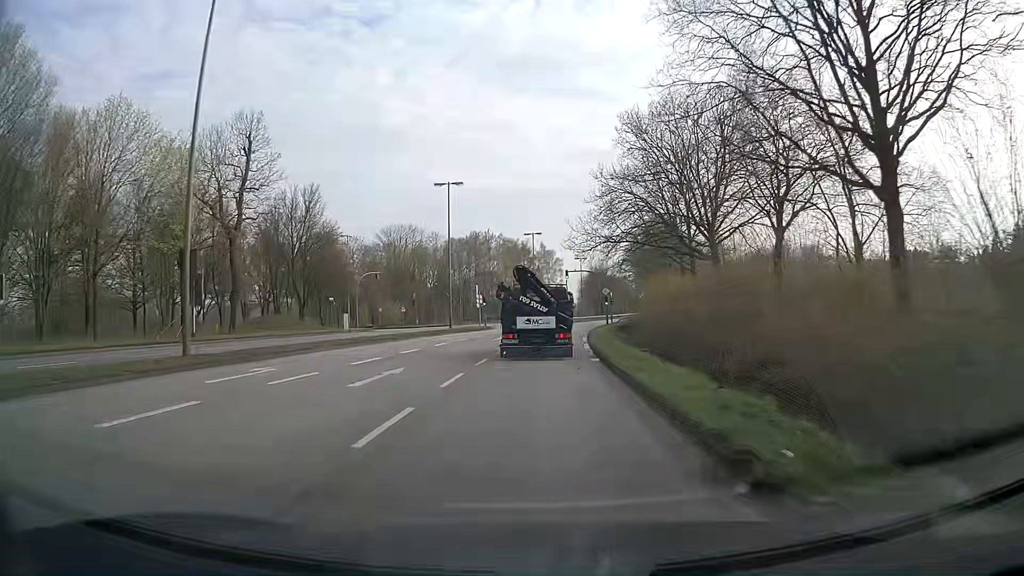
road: primary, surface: asphalt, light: Day
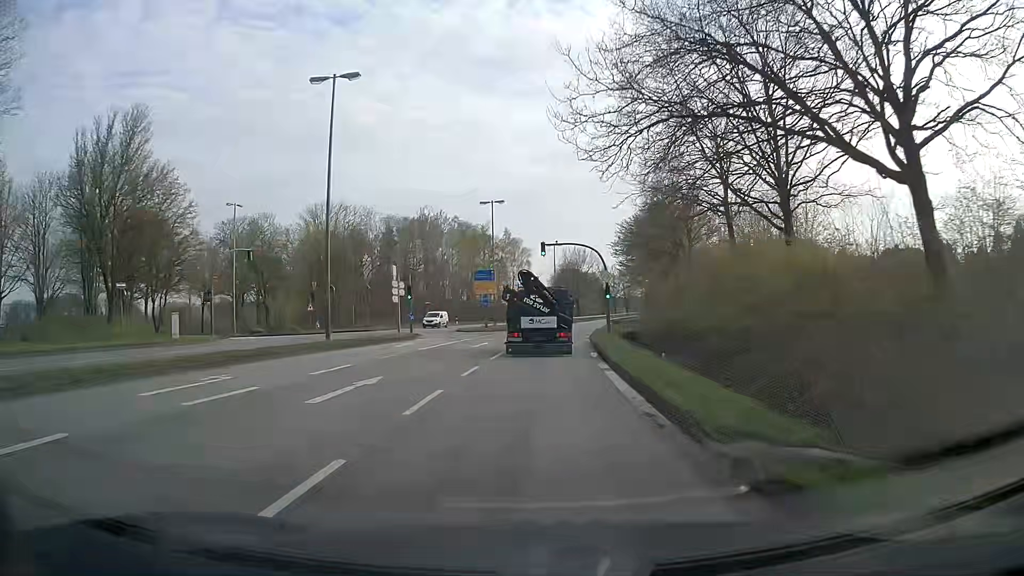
(+0.8, +27.7) m; +3°
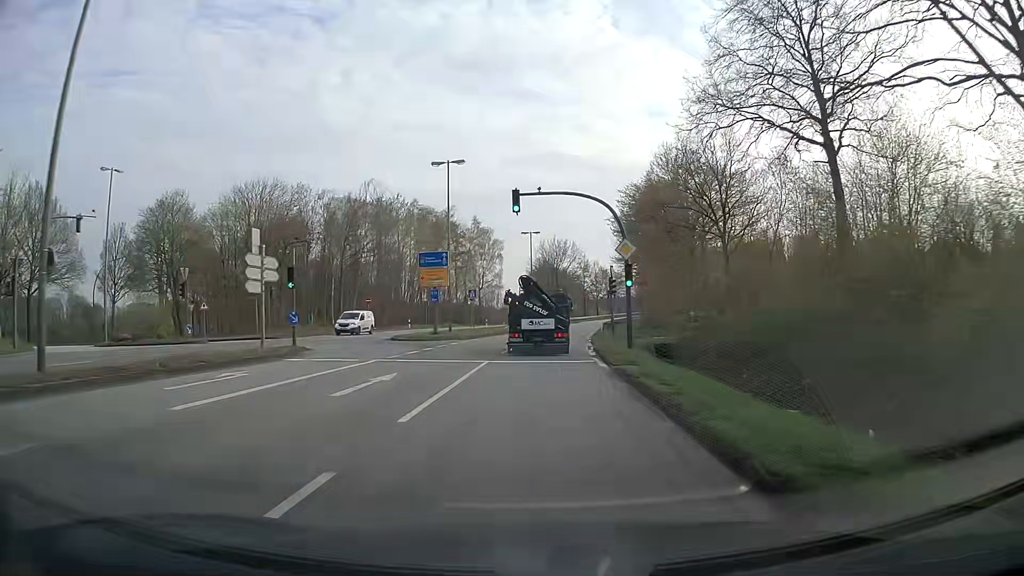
(+0.4, +18.6) m; +2°
